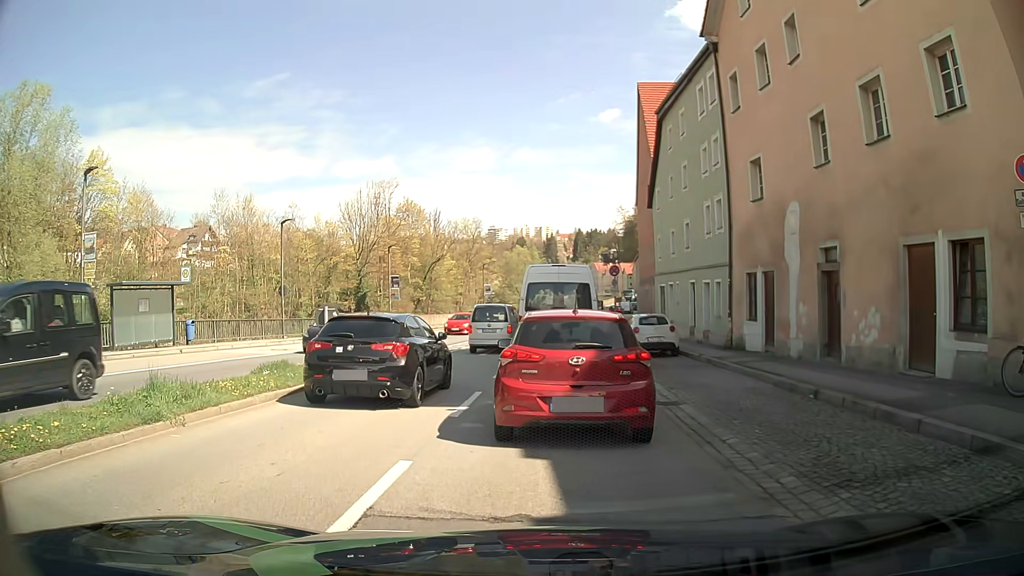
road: primary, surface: asphalt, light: Day
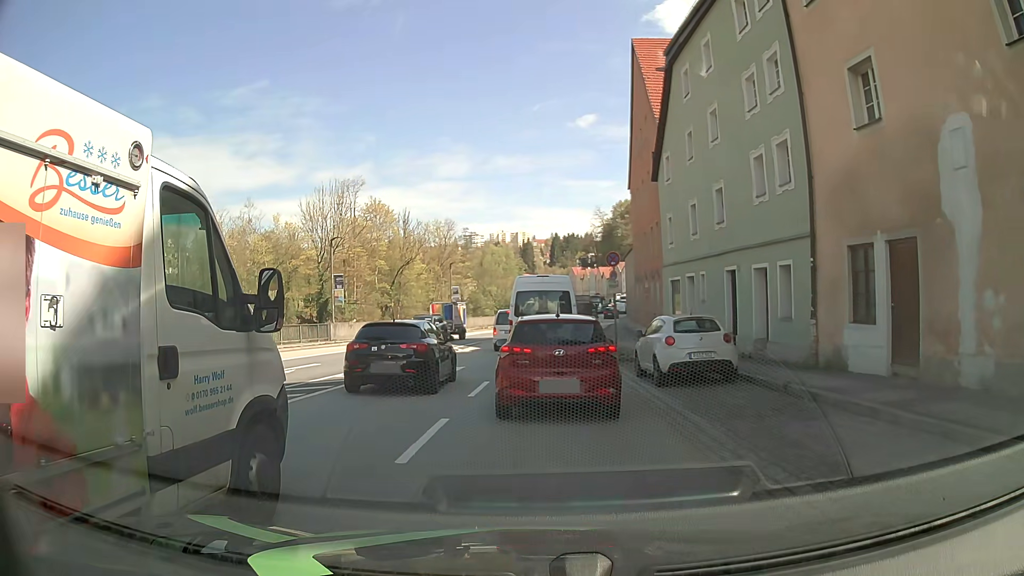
(-0.1, +9.2) m; 0°
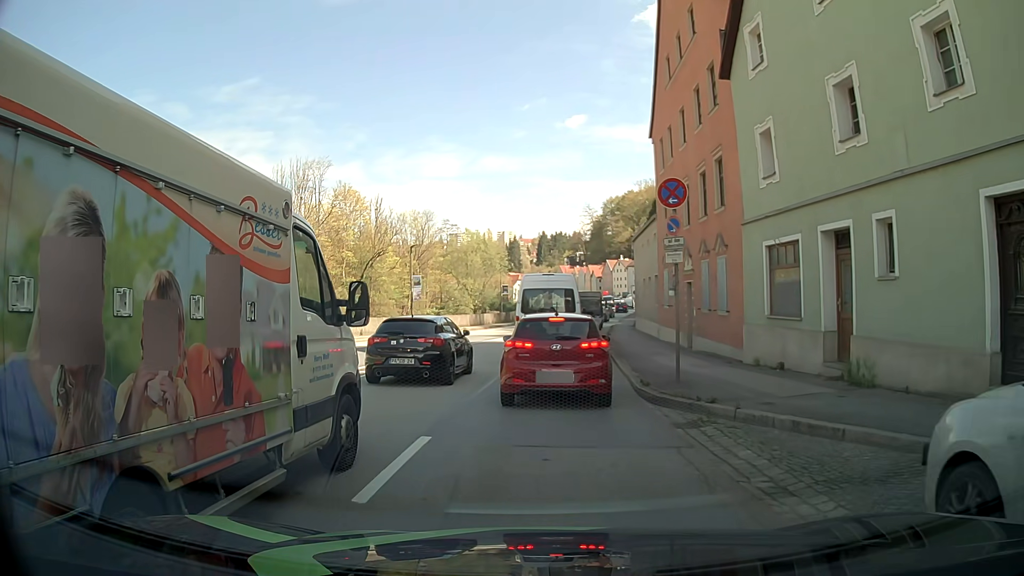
(+0.2, +13.4) m; +3°
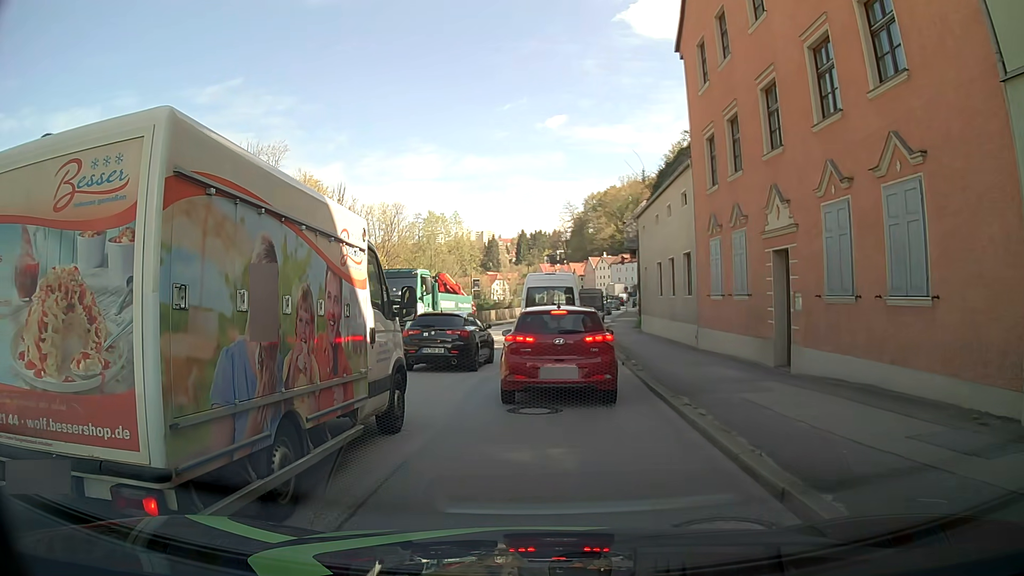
(-0.1, +11.0) m; 0°
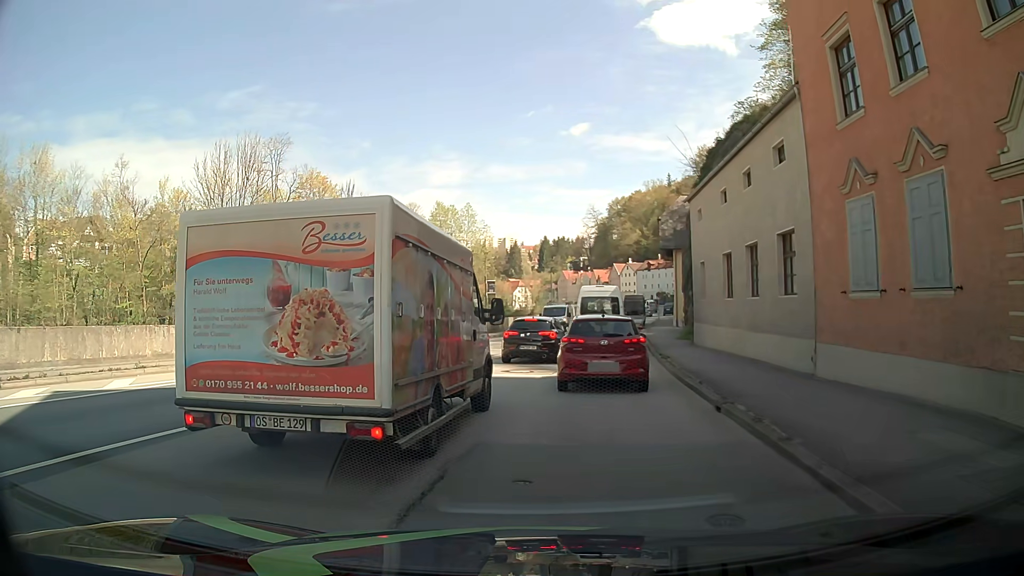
(0.0, +7.7) m; -2°
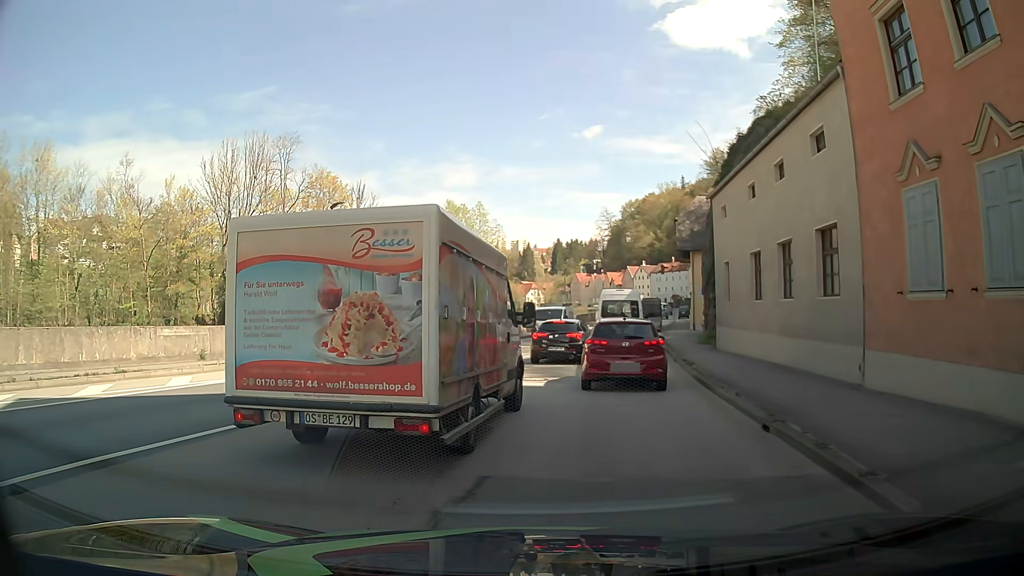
(0.0, +1.6) m; 0°
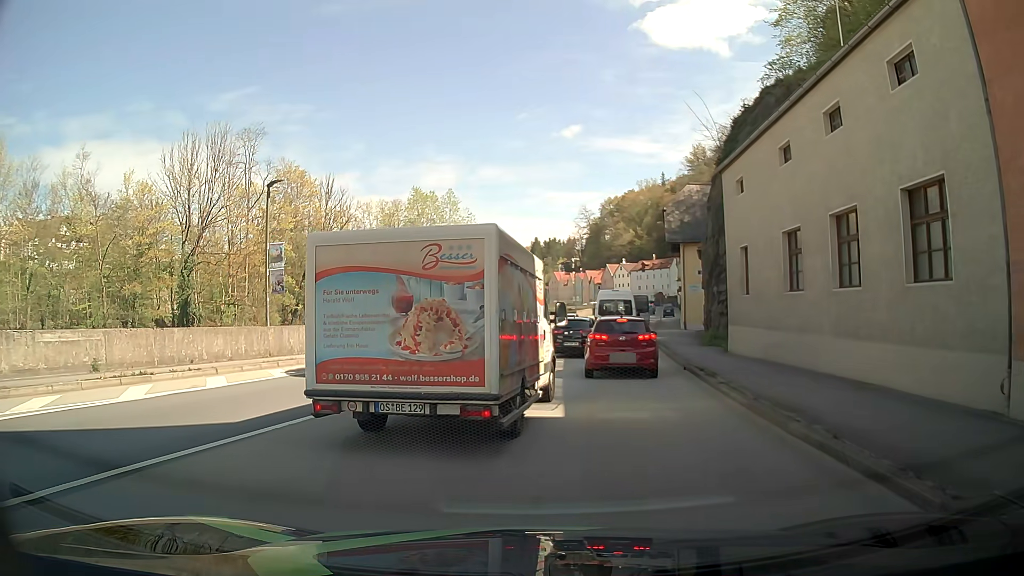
(+0.1, +4.8) m; +2°
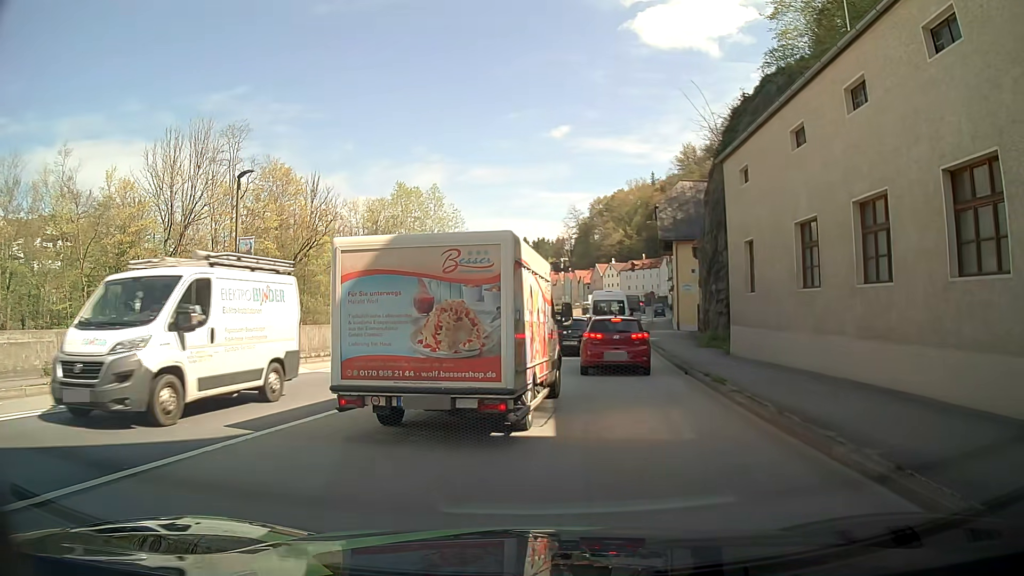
(0.0, +1.6) m; +2°
(0, +10) (+1, +20) (+2, +30) (+3, +40) (+5, +50) (+6, +60) (+8, +69) (+10, +79) (+11, +89) (+13, +99) m
